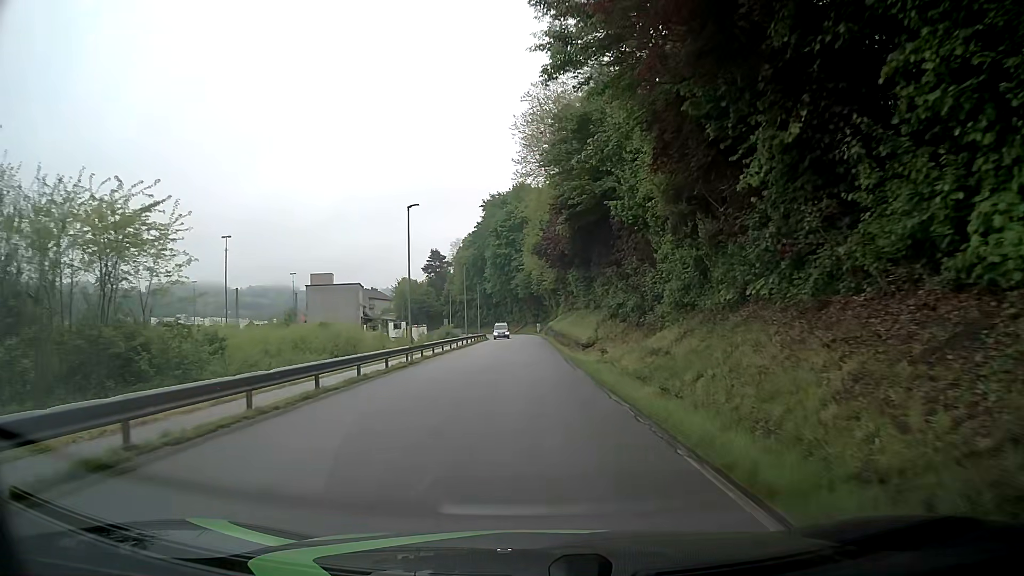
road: residential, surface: asphalt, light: Day
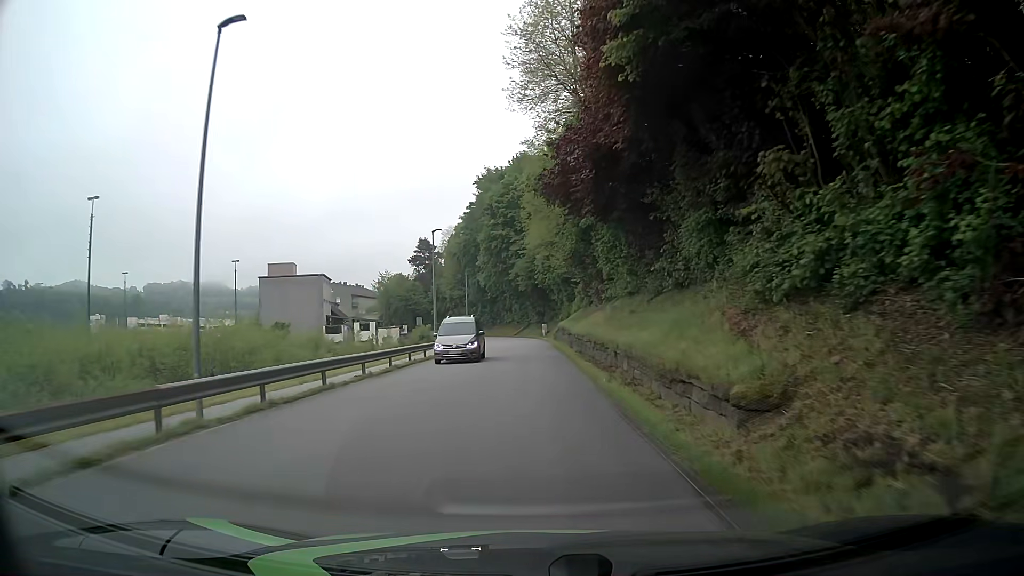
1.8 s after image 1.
(+0.2, +23.0) m; 0°
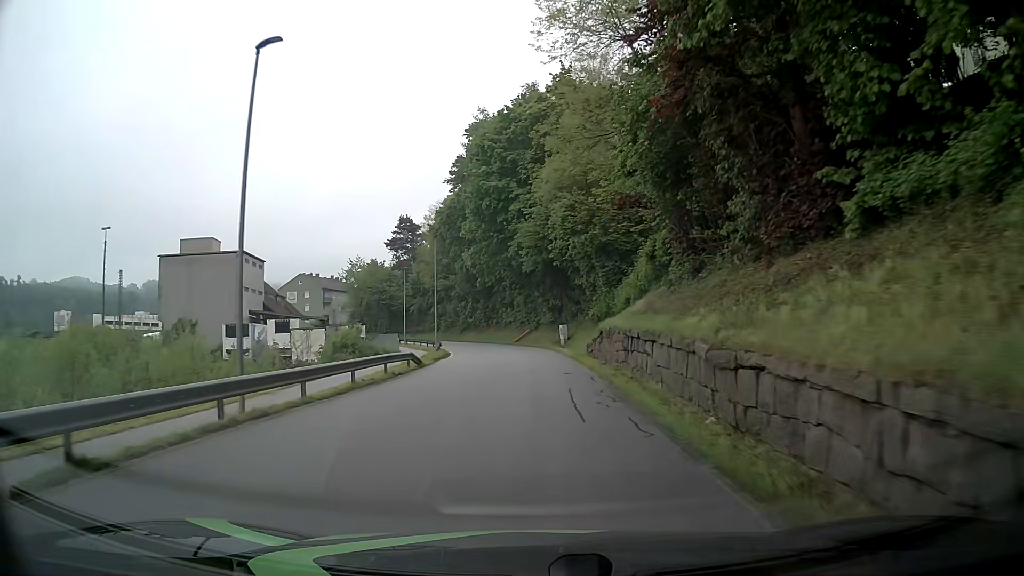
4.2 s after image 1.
(-0.1, +30.6) m; -1°
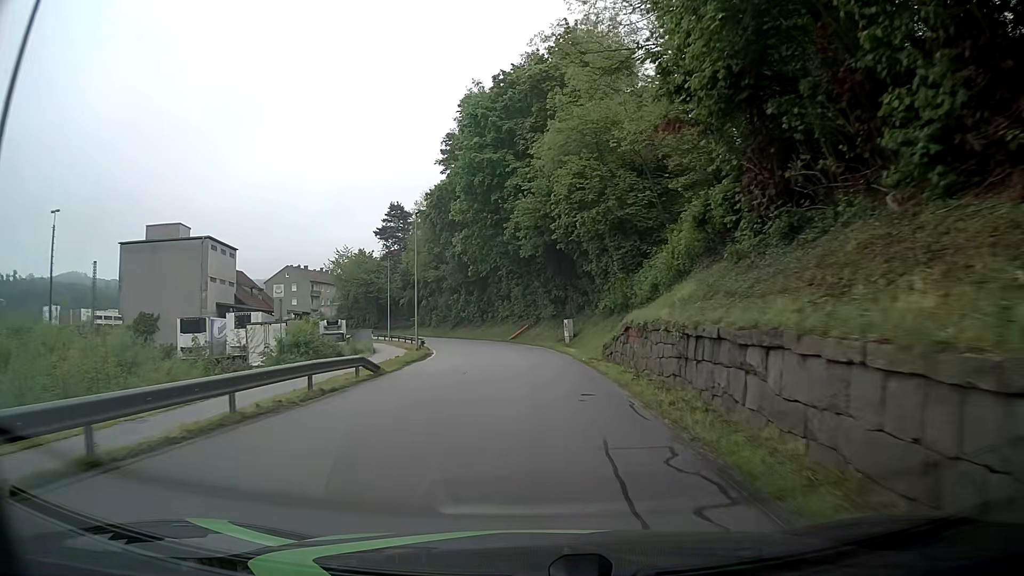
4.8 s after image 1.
(+0.1, +7.6) m; 0°
